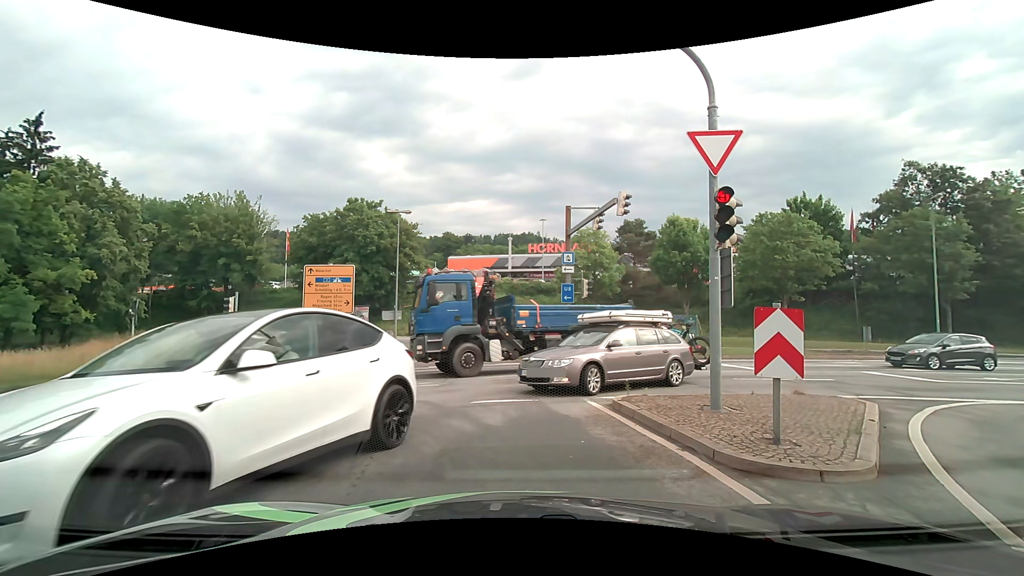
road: primary_link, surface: asphalt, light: Day
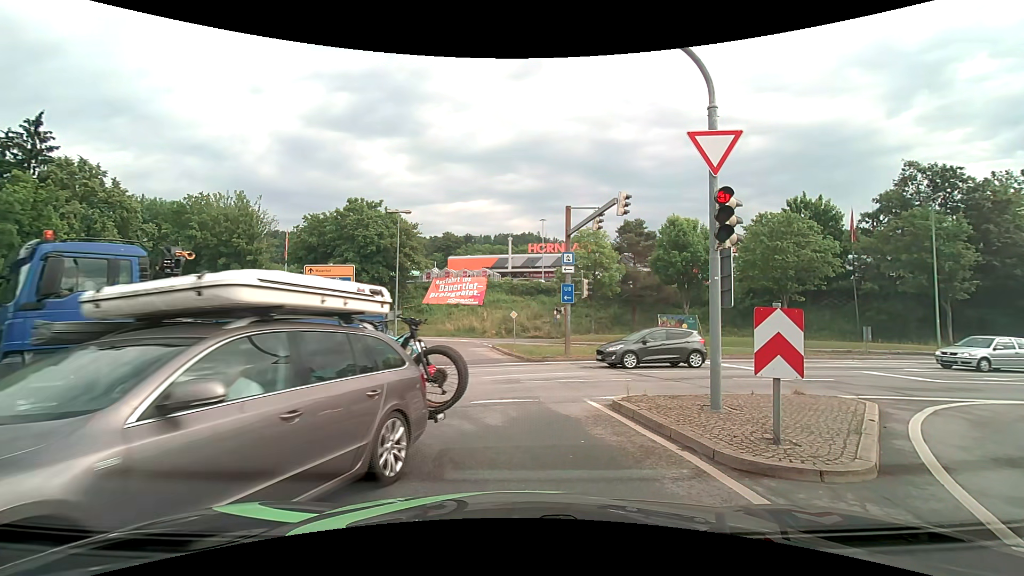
(0.0, 0.0) m; 0°
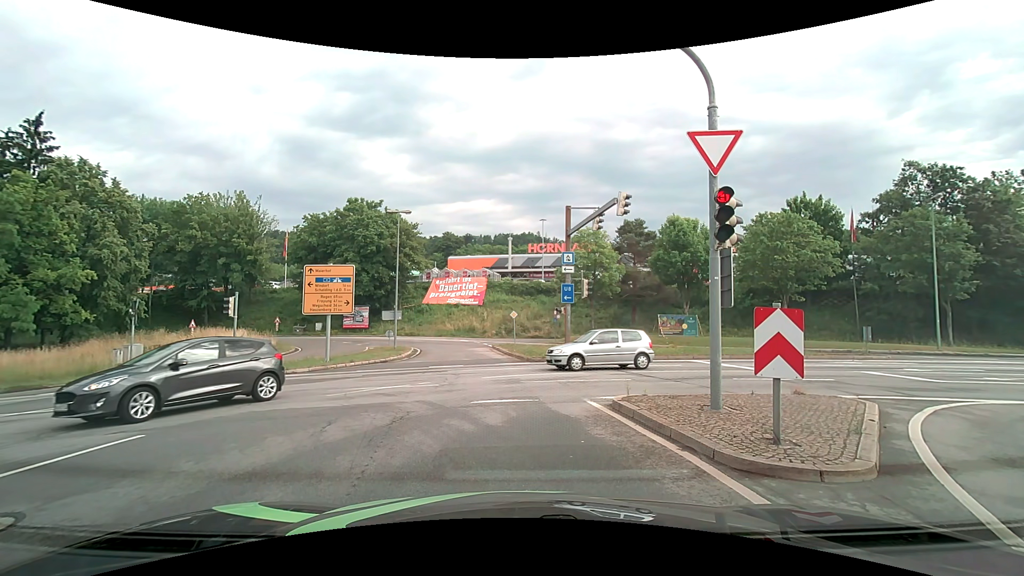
(0.0, 0.0) m; 0°
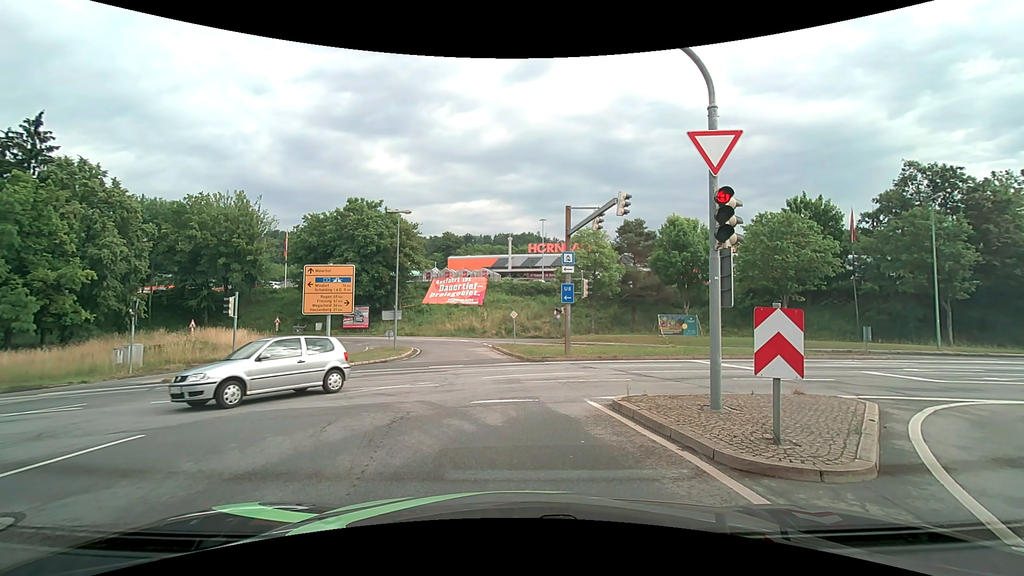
(0.0, 0.0) m; 0°
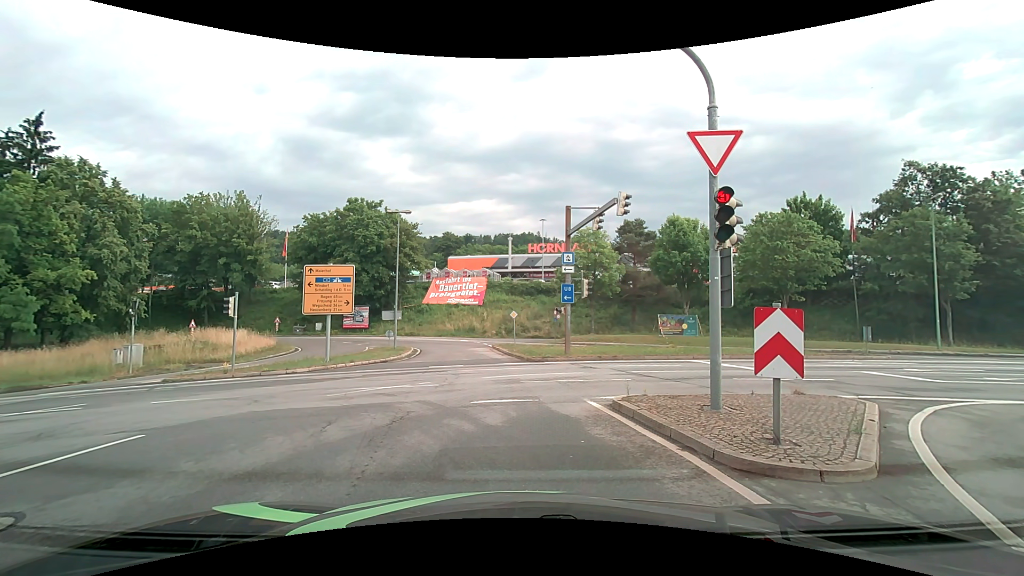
(0.0, 0.0) m; 0°
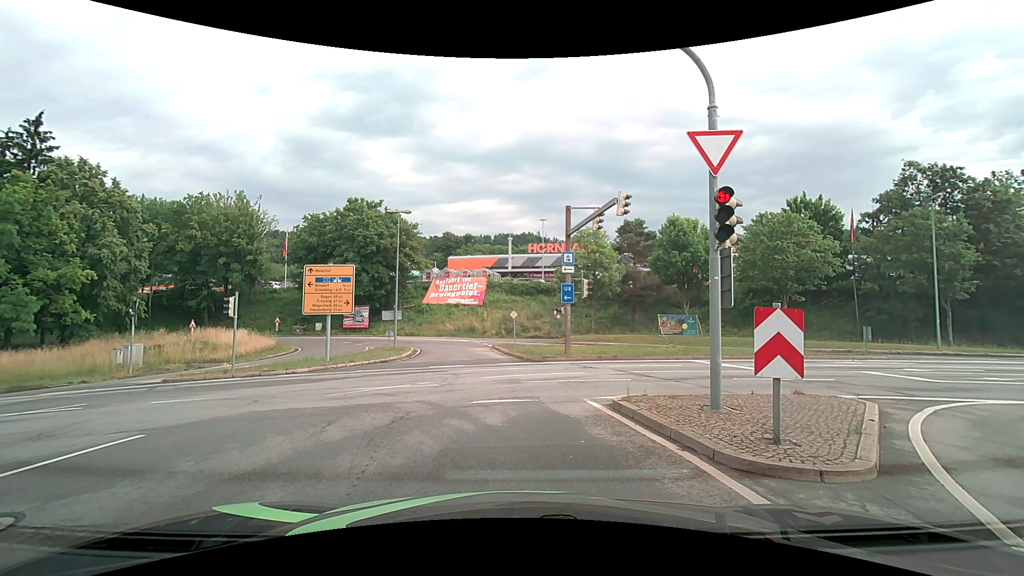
(0.0, 0.0) m; 0°
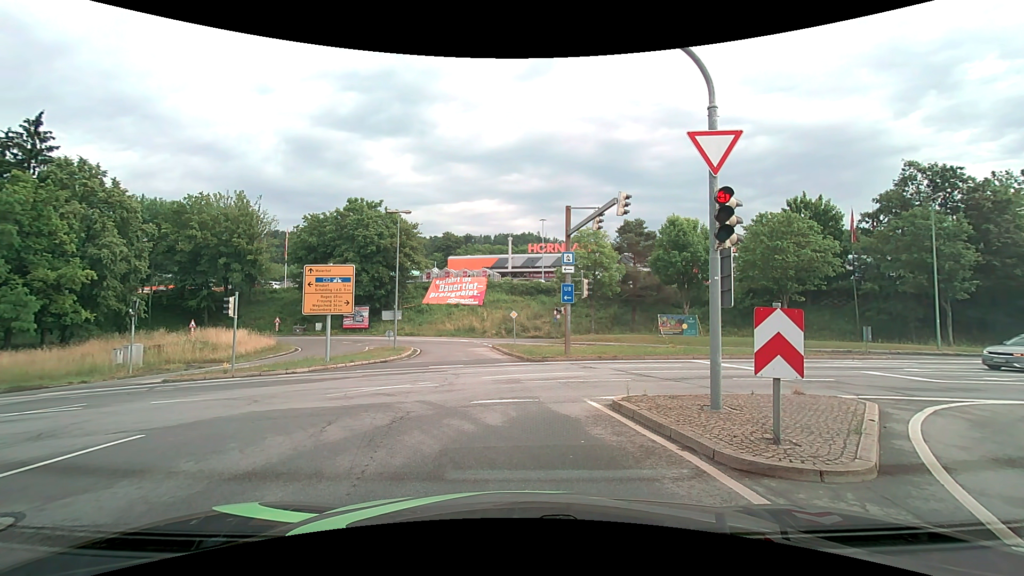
(0.0, 0.0) m; 0°
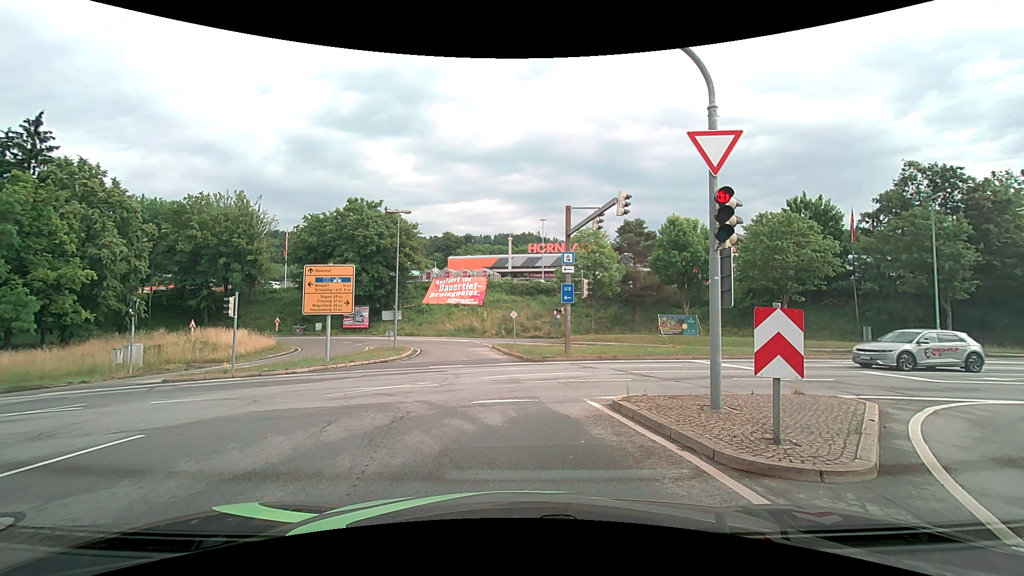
(0.0, 0.0) m; 0°
(-2, +10) (-10, +16) (-20, +18) (-30, +18) (-40, +18) (-50, +17) (-60, +17) (-70, +16) (-80, +16) (-90, +16) m
